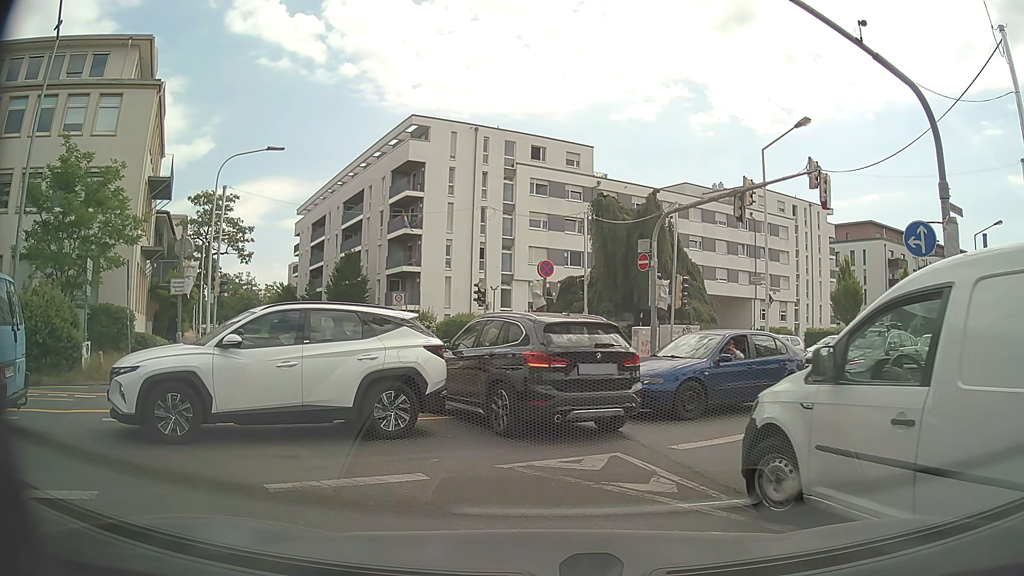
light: Day
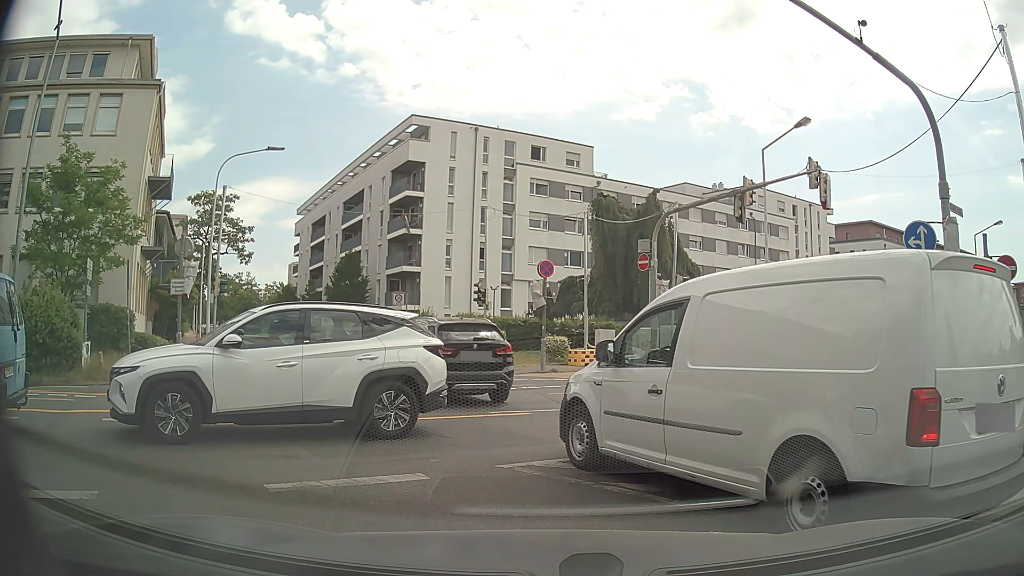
(0.0, 0.0) m; 0°
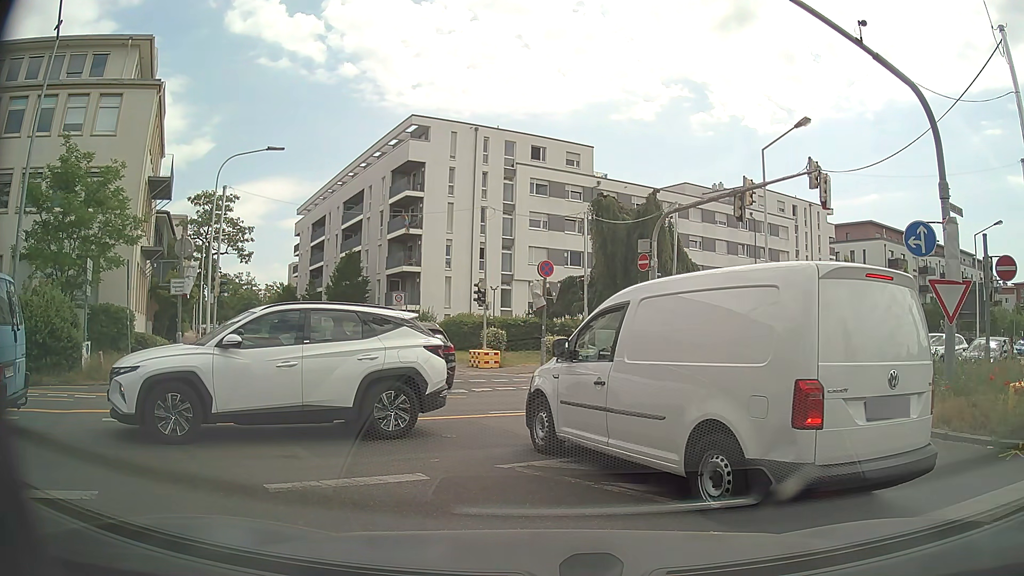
(0.0, 0.0) m; 0°
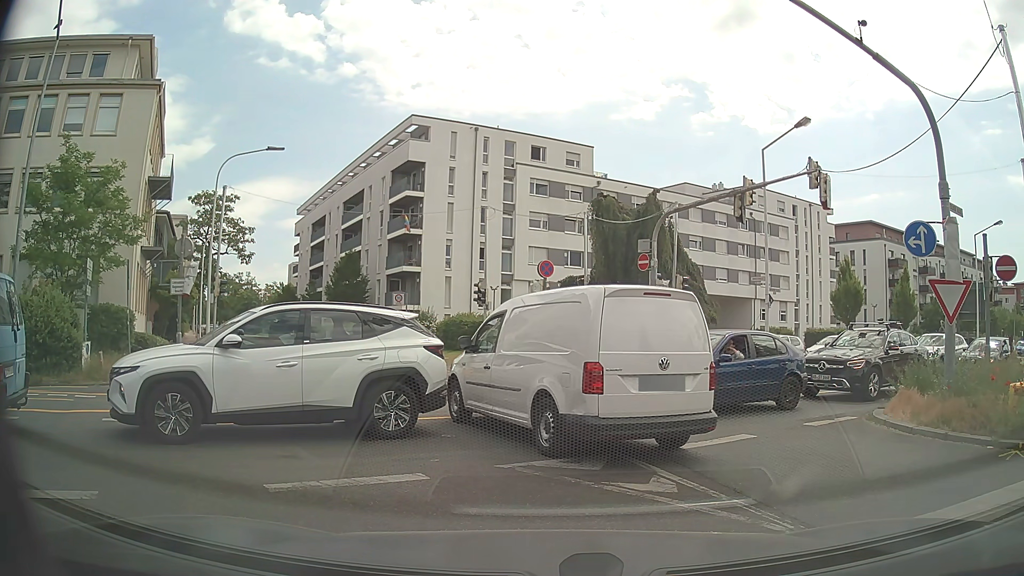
(0.0, 0.0) m; 0°
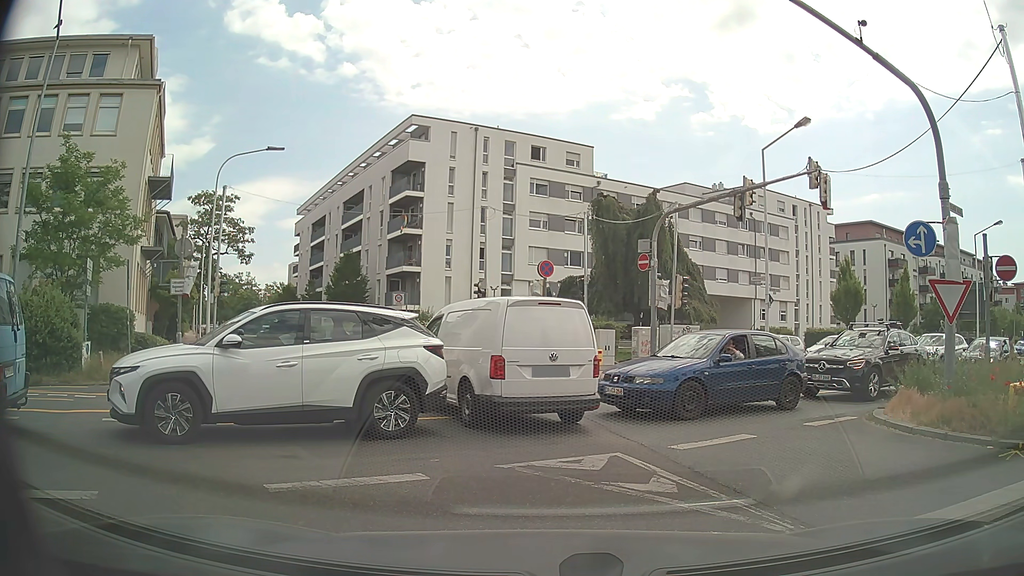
(0.0, 0.0) m; 0°
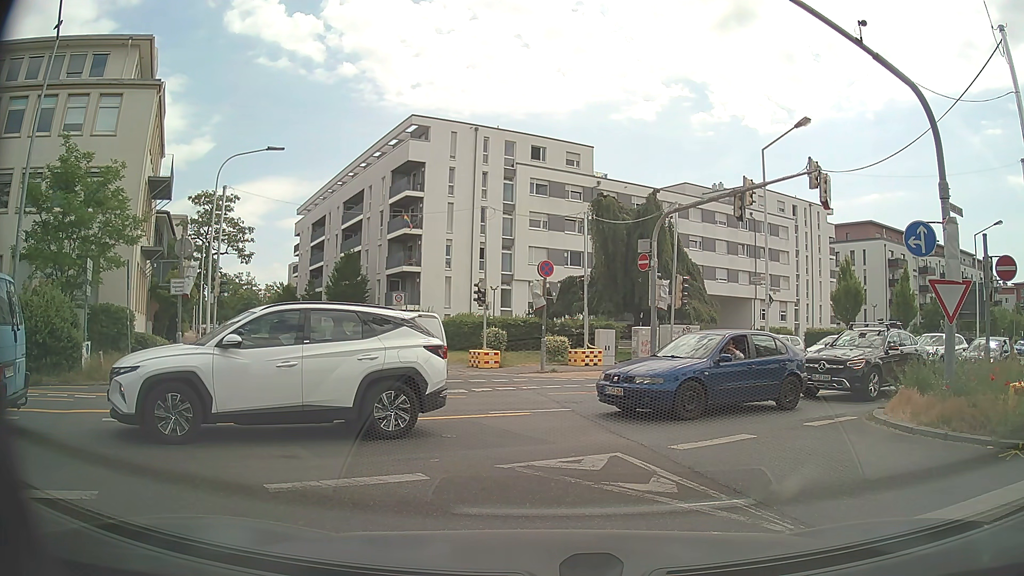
(0.0, 0.0) m; 0°
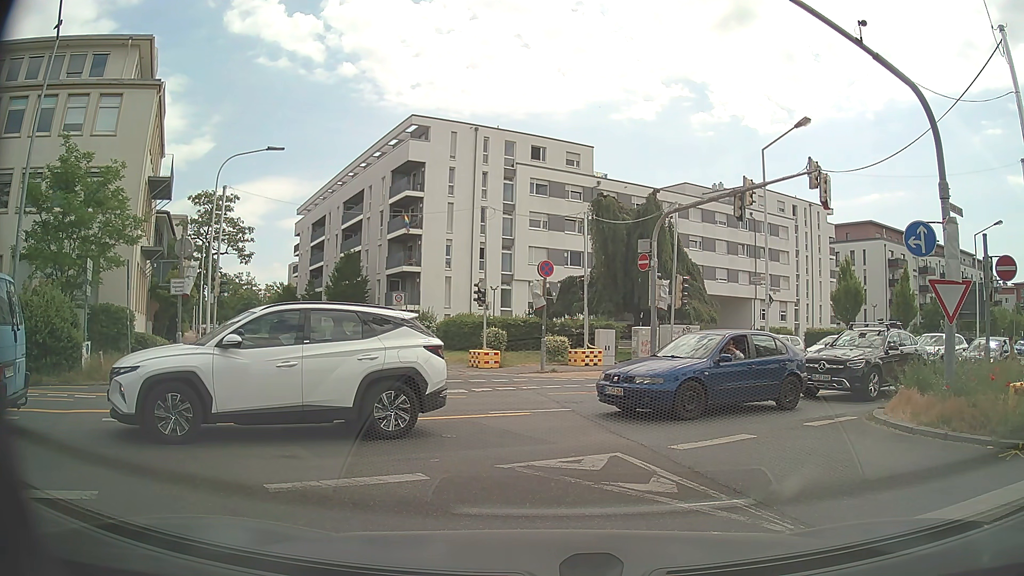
(0.0, 0.0) m; 0°
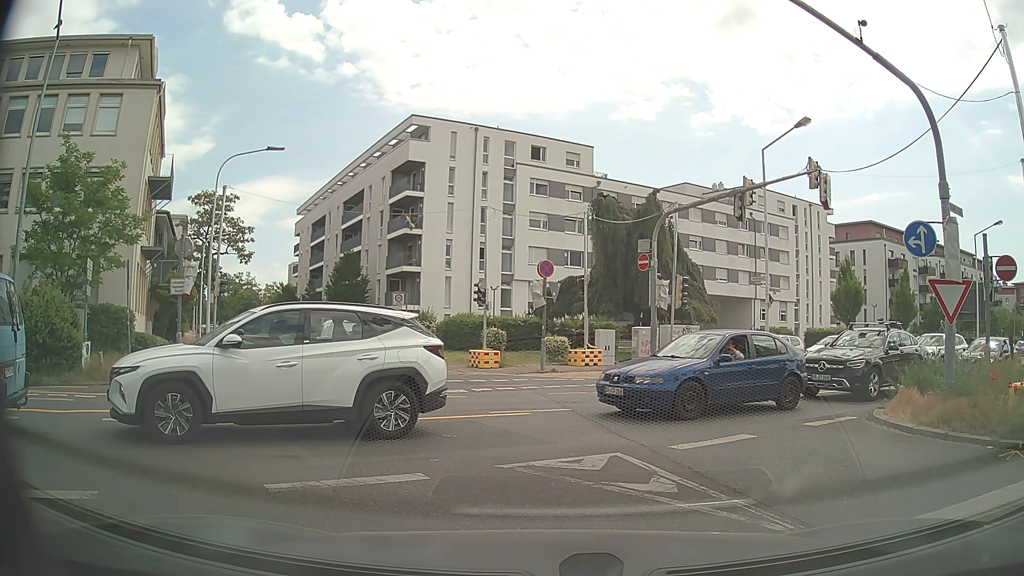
(0.0, 0.0) m; 0°
